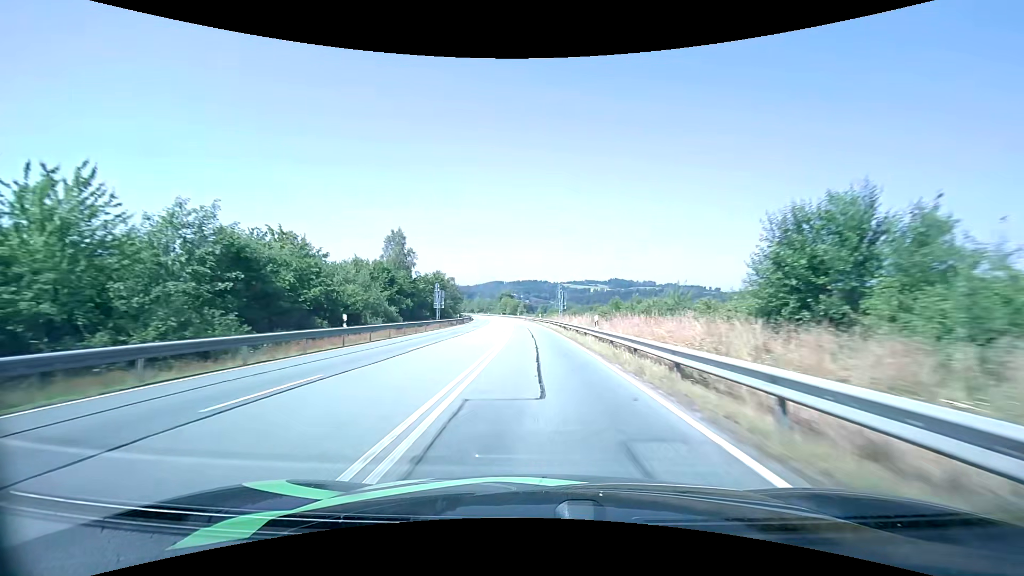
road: primary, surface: asphalt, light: Day
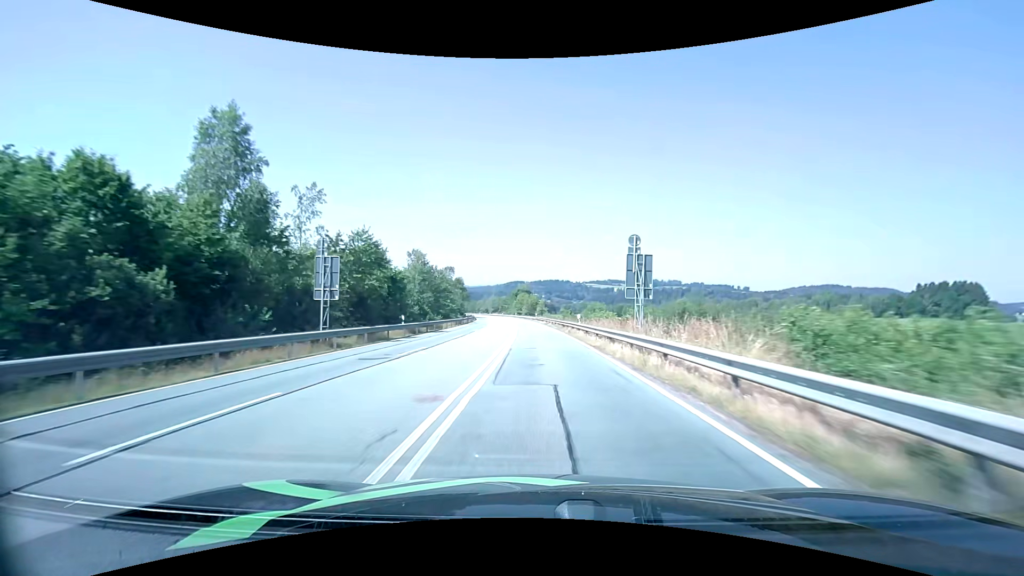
(-0.8, +38.1) m; -2°
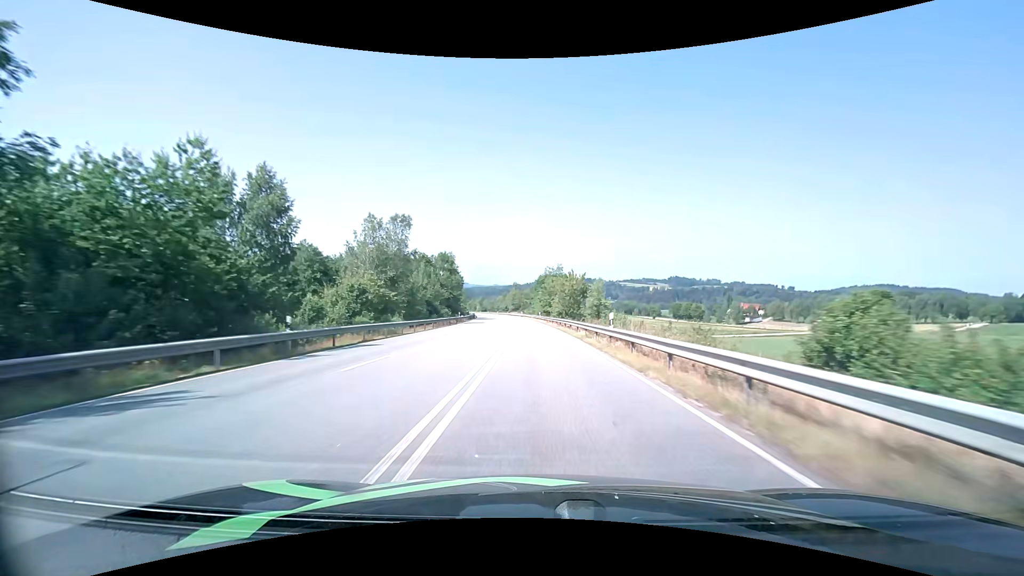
(-1.9, +64.6) m; -4°
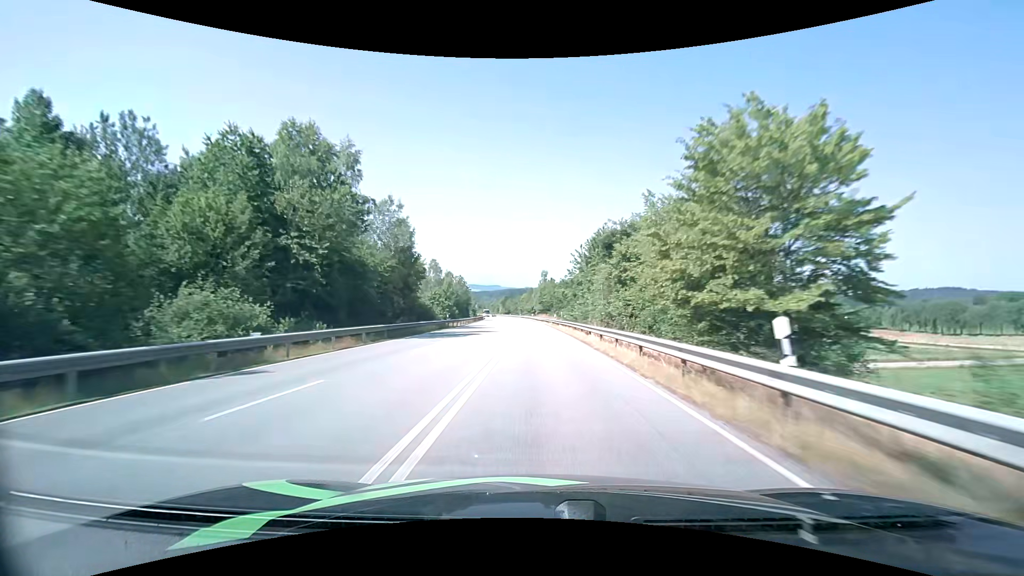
(-2.1, +65.2) m; -4°
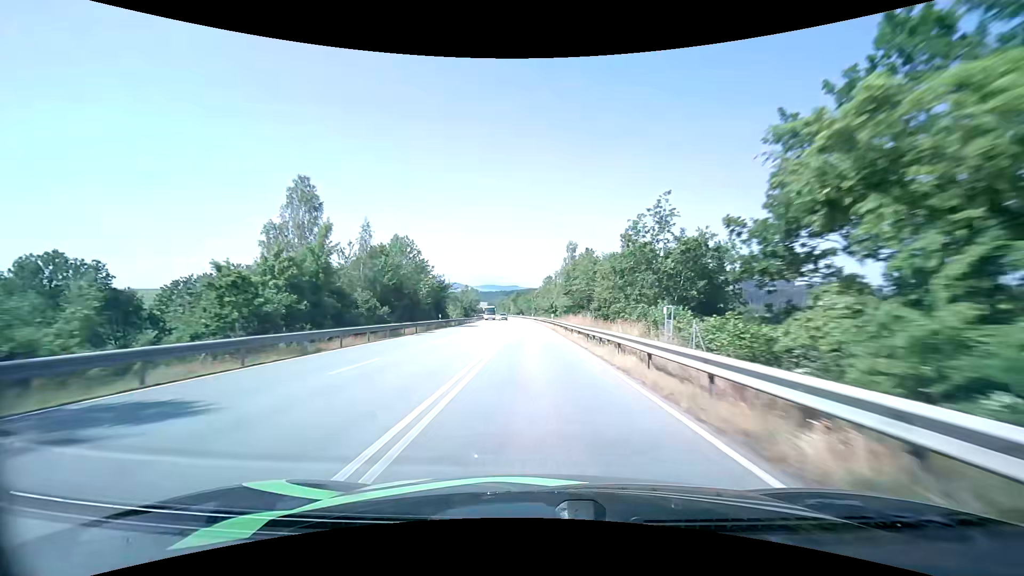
(-0.9, +54.6) m; -2°
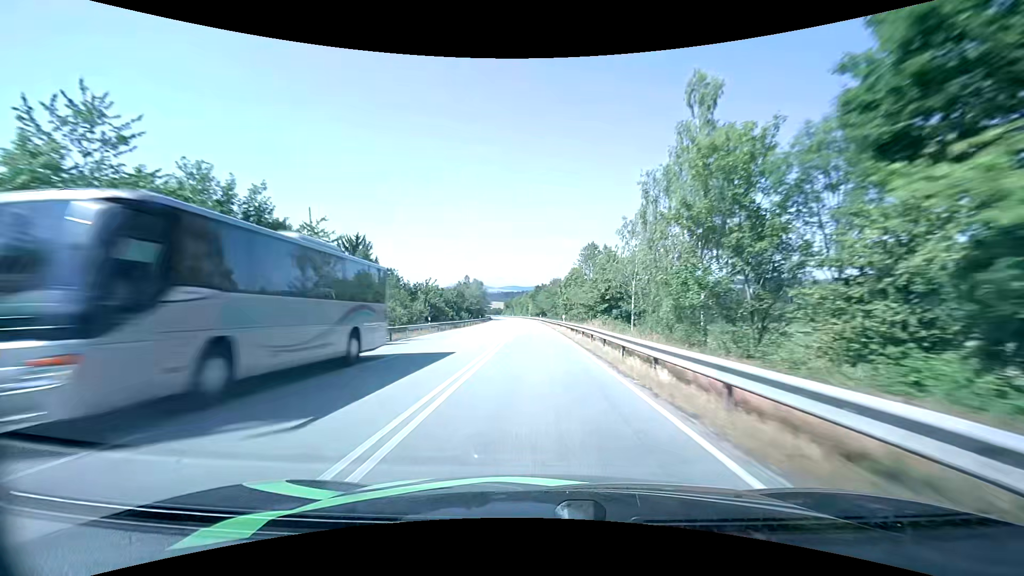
(-1.4, +57.3) m; -3°
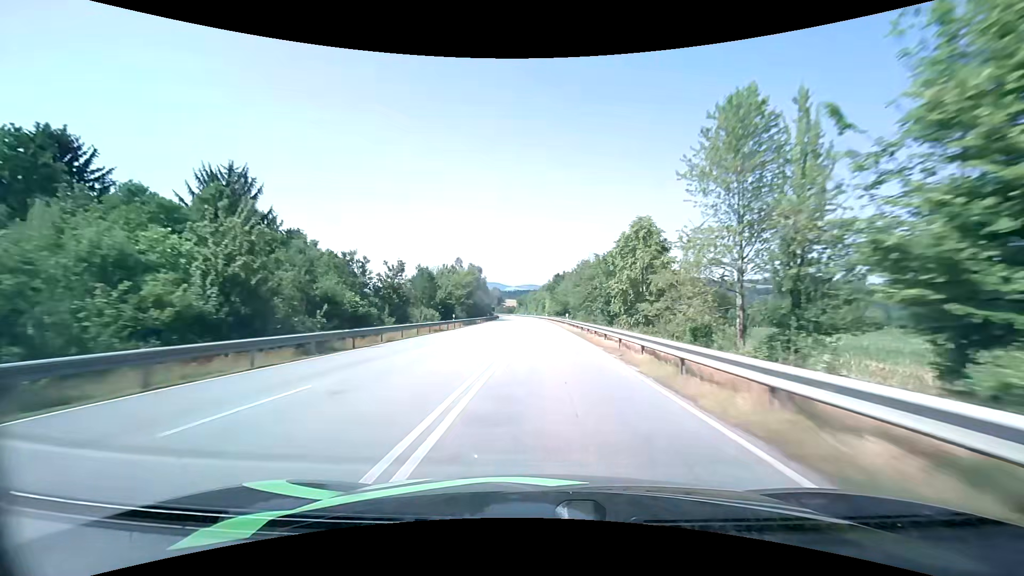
(-0.8, +44.4) m; -2°
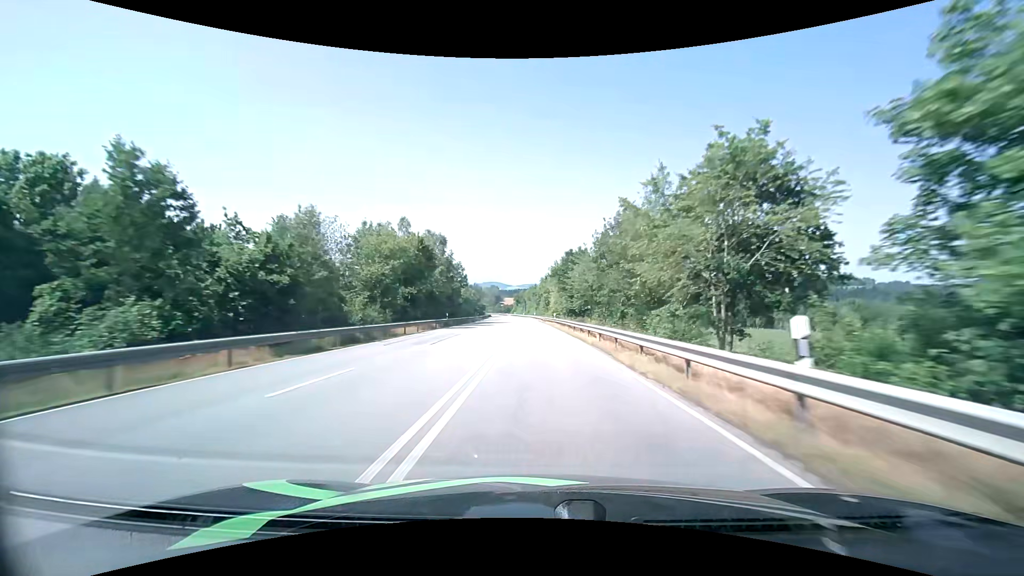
(0.0, +45.0) m; 0°
(0, +10) (0, +20) (0, +30) (0, +40) (-1, +50) (-1, +60) (-1, +70) (-2, +80) (-2, +90) (-3, +100) m
